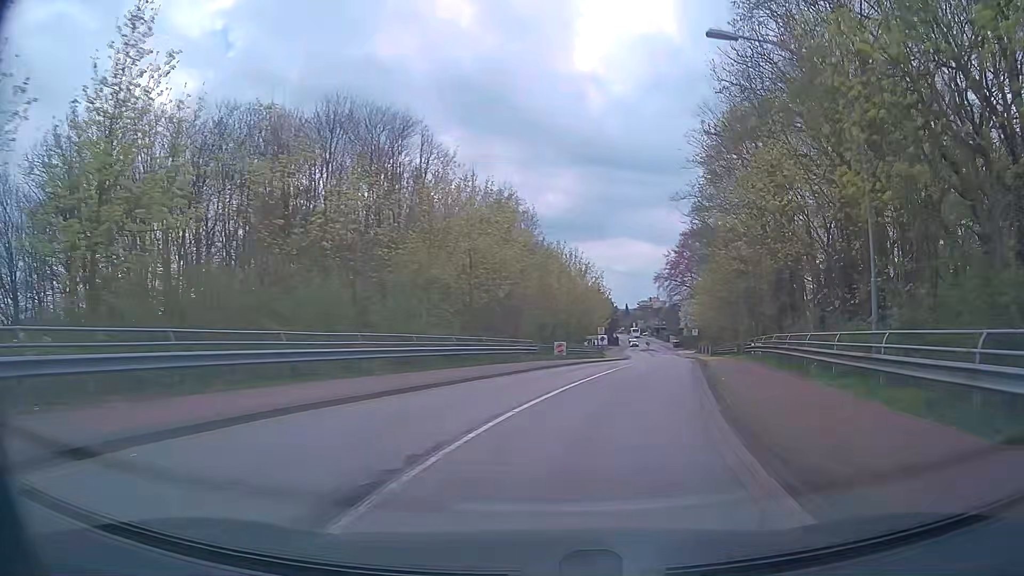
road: tertiary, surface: asphalt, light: Day
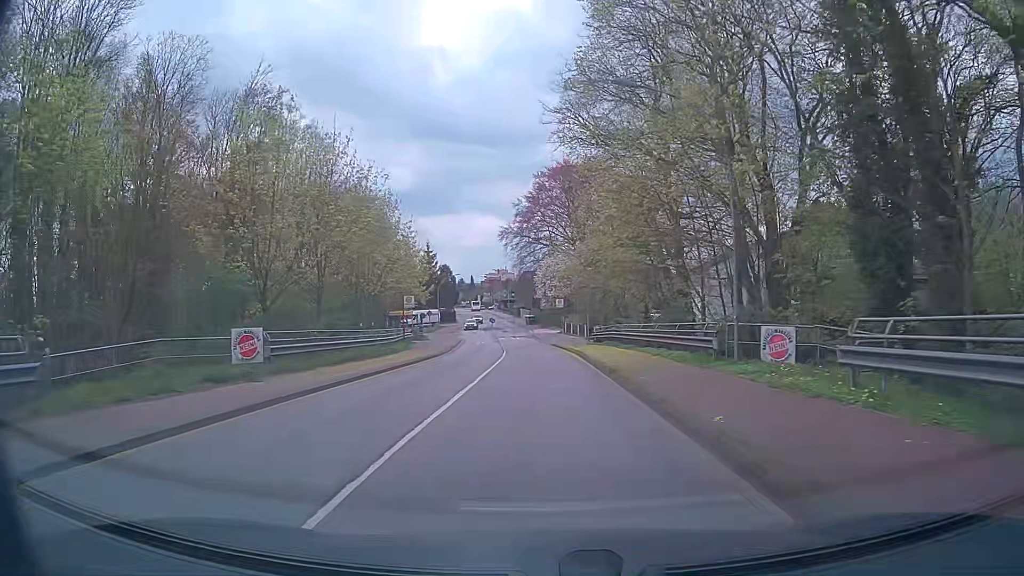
(+5.2, +31.1) m; +13°
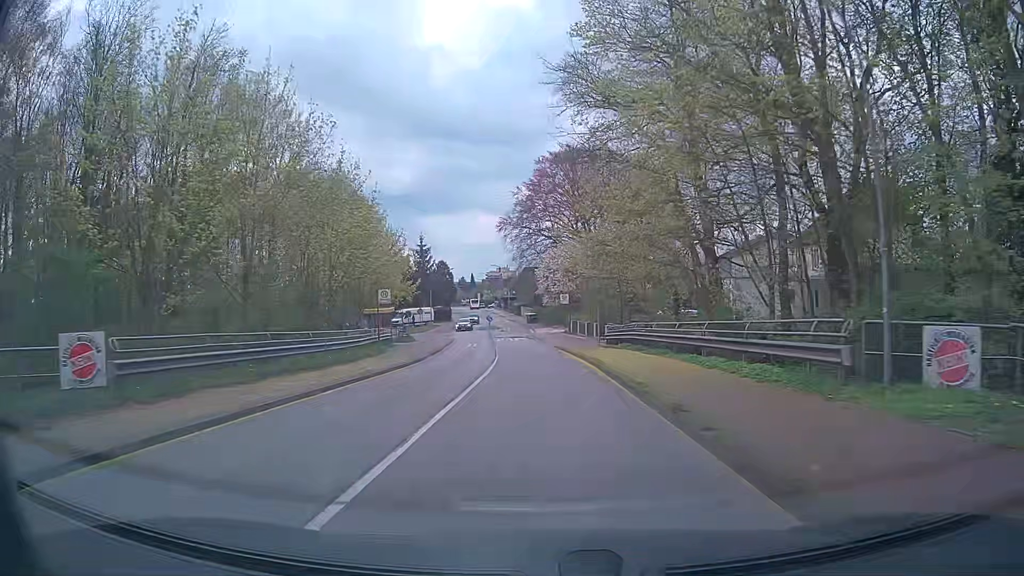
(-0.1, +8.0) m; -1°
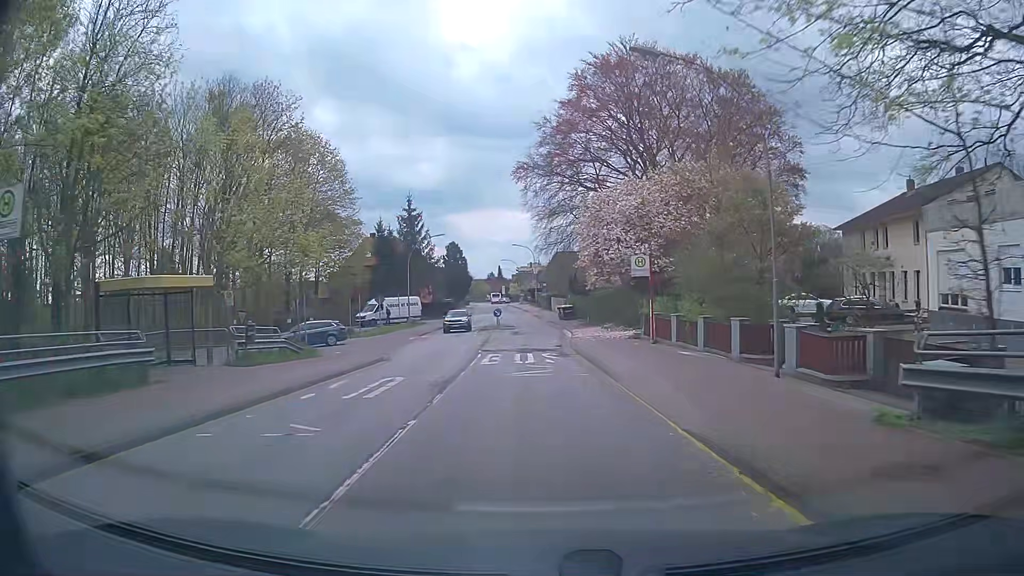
(-0.7, +31.5) m; -3°
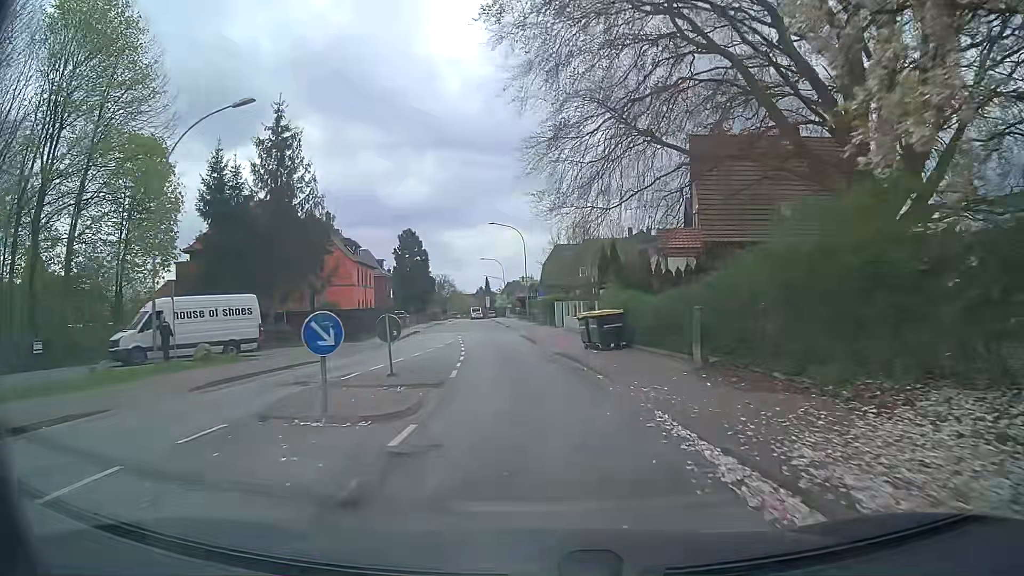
(0.0, +38.2) m; +1°
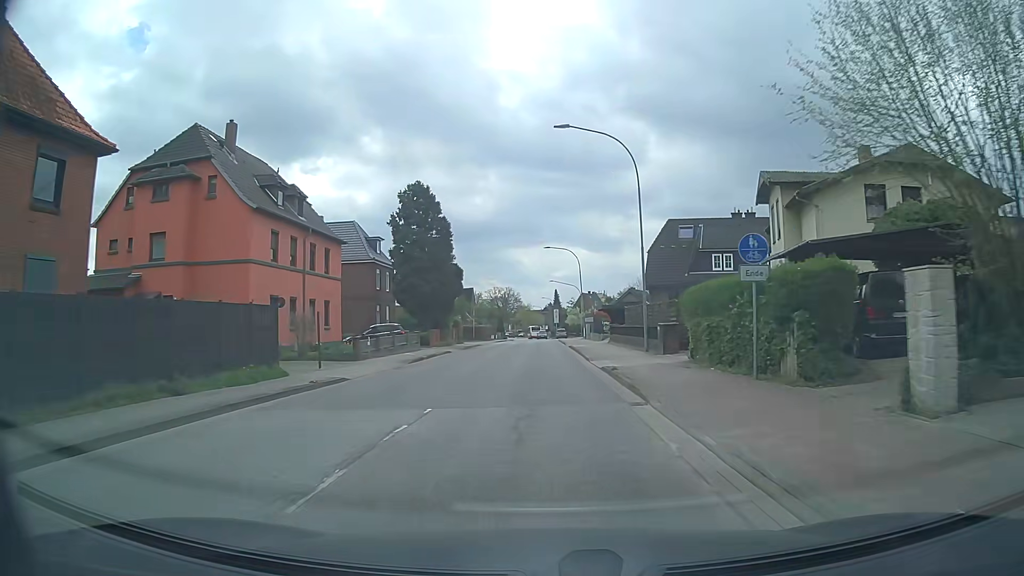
(-2.4, +37.7) m; -6°
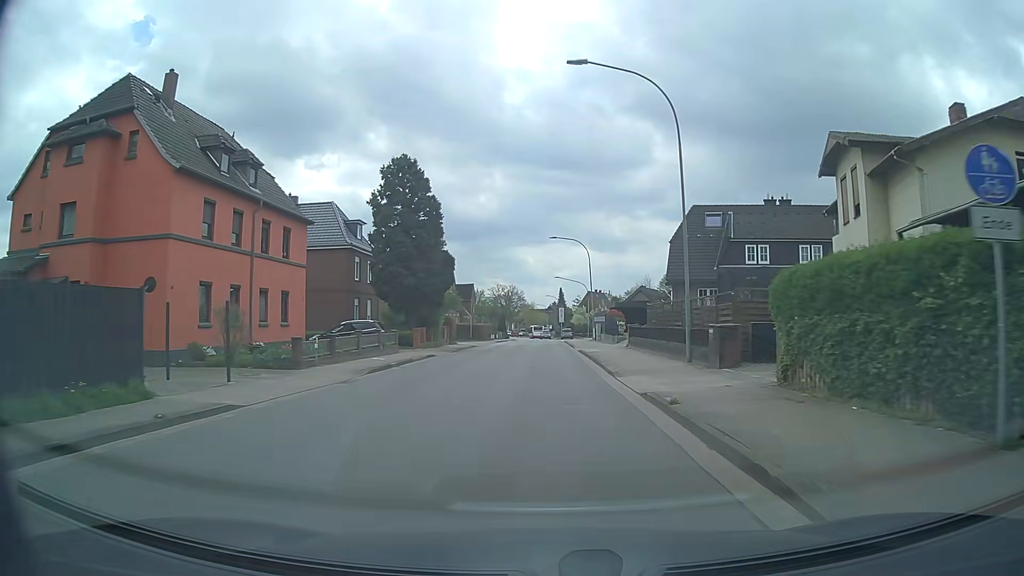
(0.0, +7.5) m; -1°
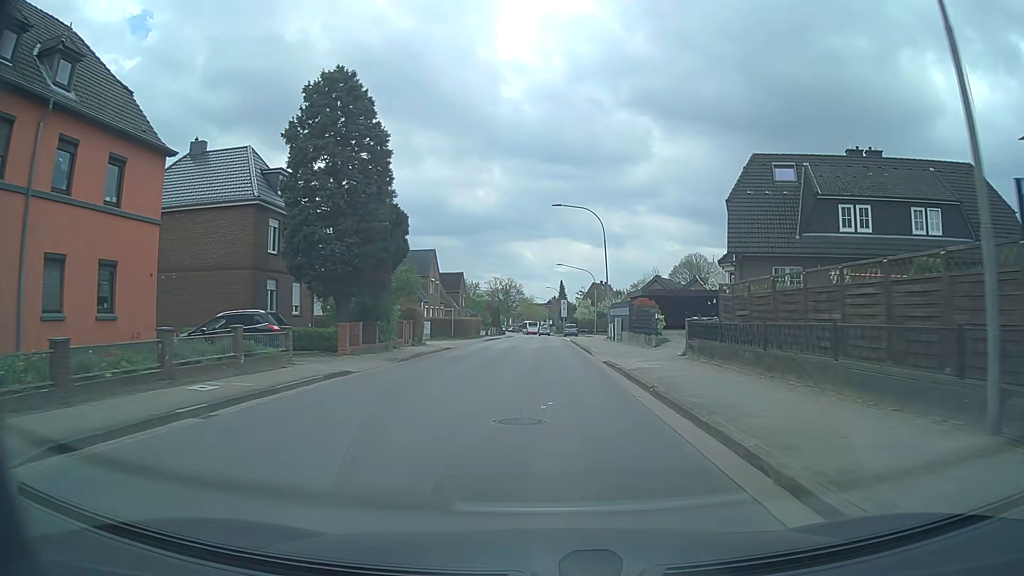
(+0.1, +14.9) m; 0°
